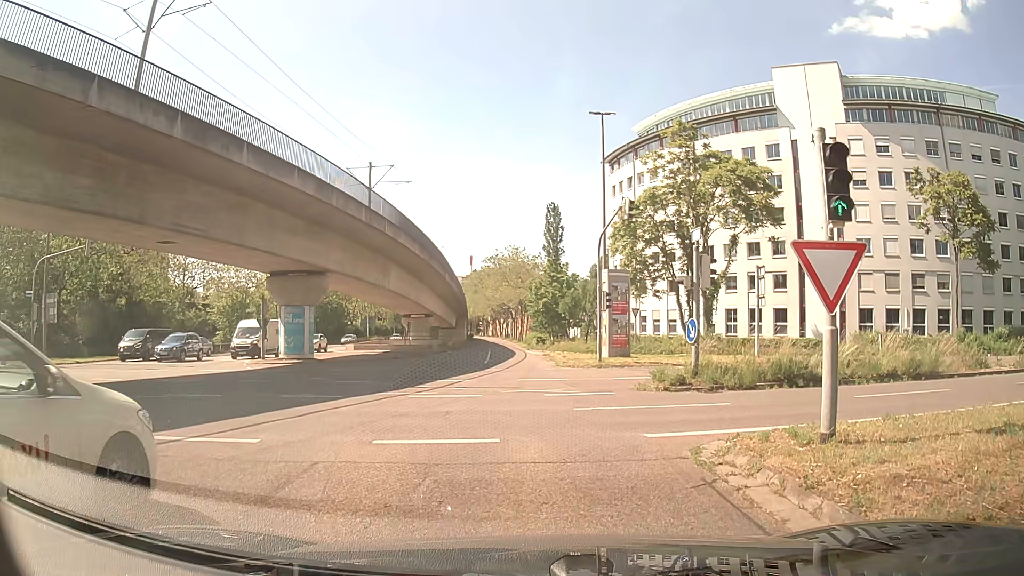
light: Day
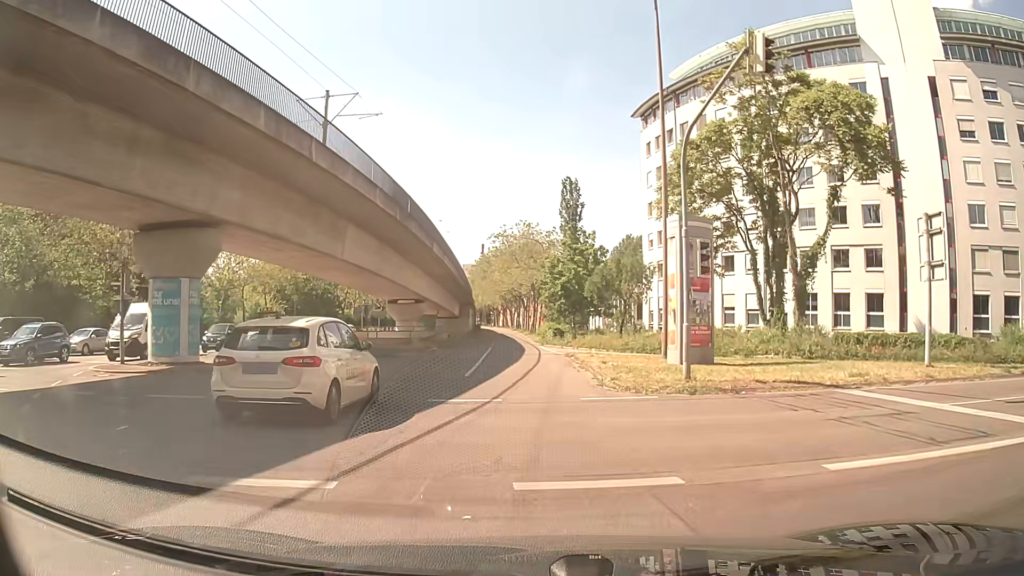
(0.0, +15.6) m; -1°
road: tertiary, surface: asphalt
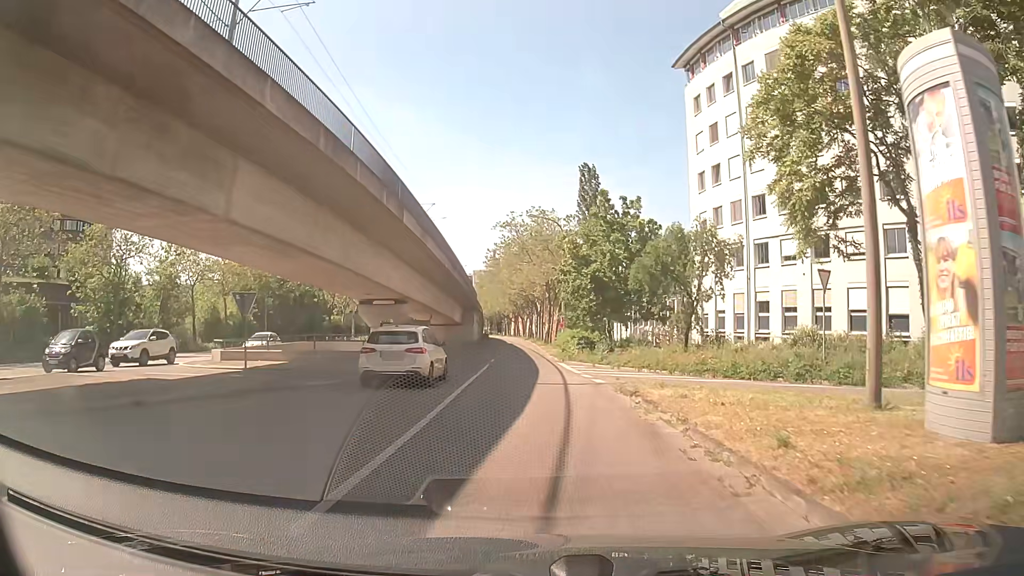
(-0.2, +15.1) m; -1°
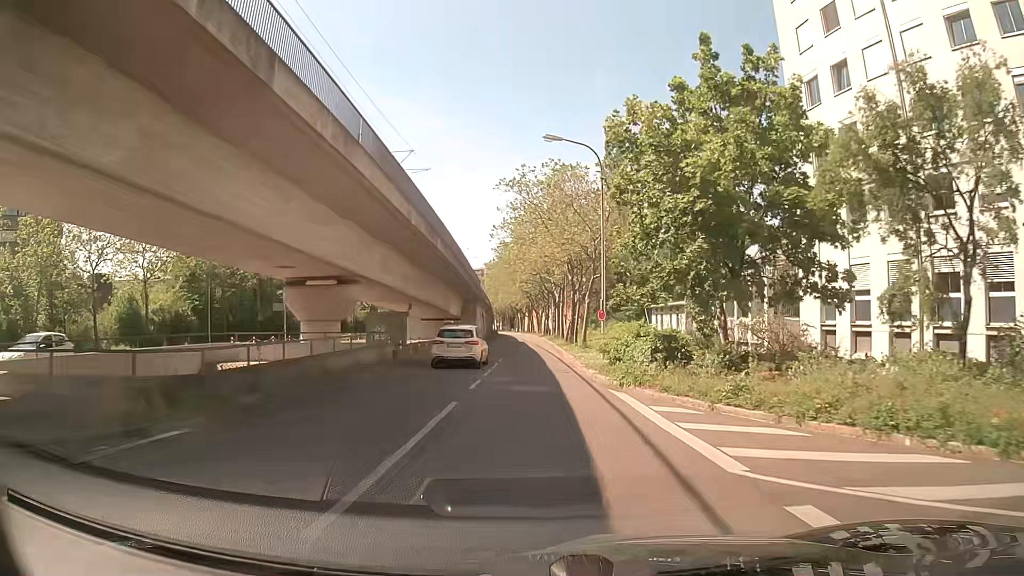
(-0.2, +18.1) m; 0°
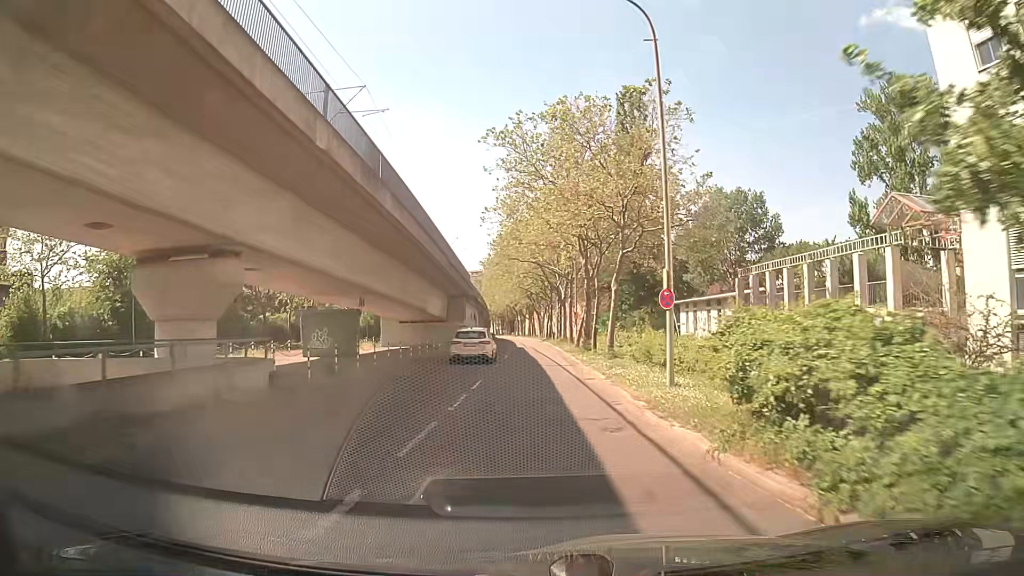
(-0.3, +13.3) m; -1°
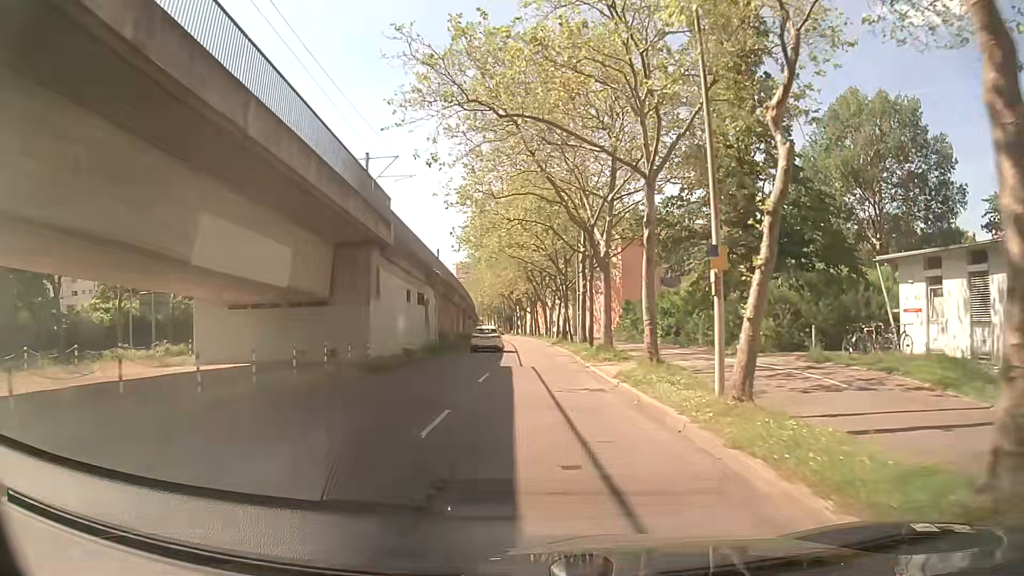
(-0.3, +35.4) m; 0°
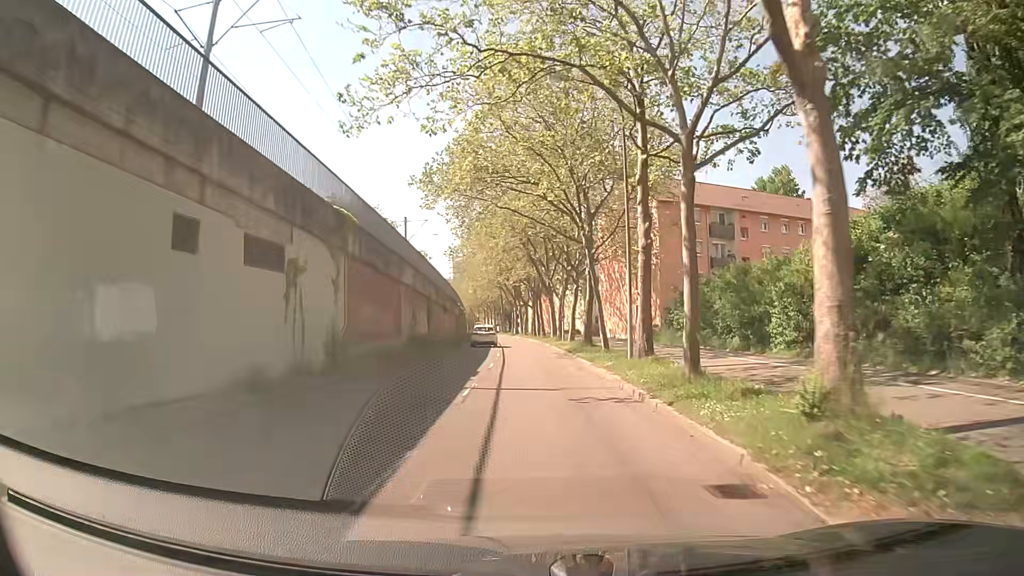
(-0.1, +22.0) m; -1°
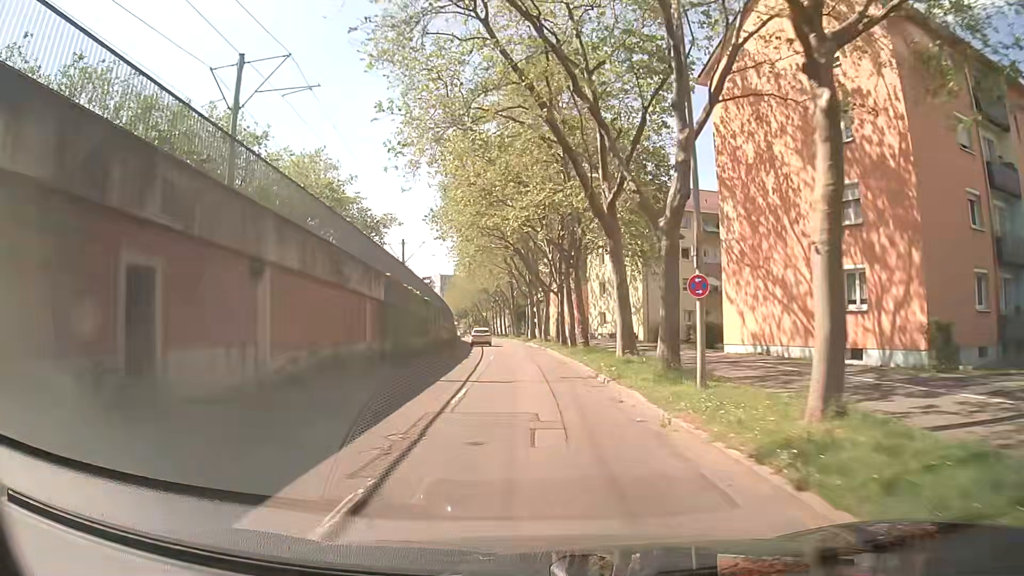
(-0.2, +37.5) m; -1°
(0, +10) (0, +20) (-1, +30) (-1, +40) (-2, +50) (-3, +60) (-3, +70) (-4, +80) (-5, +90) (-7, +100) m
